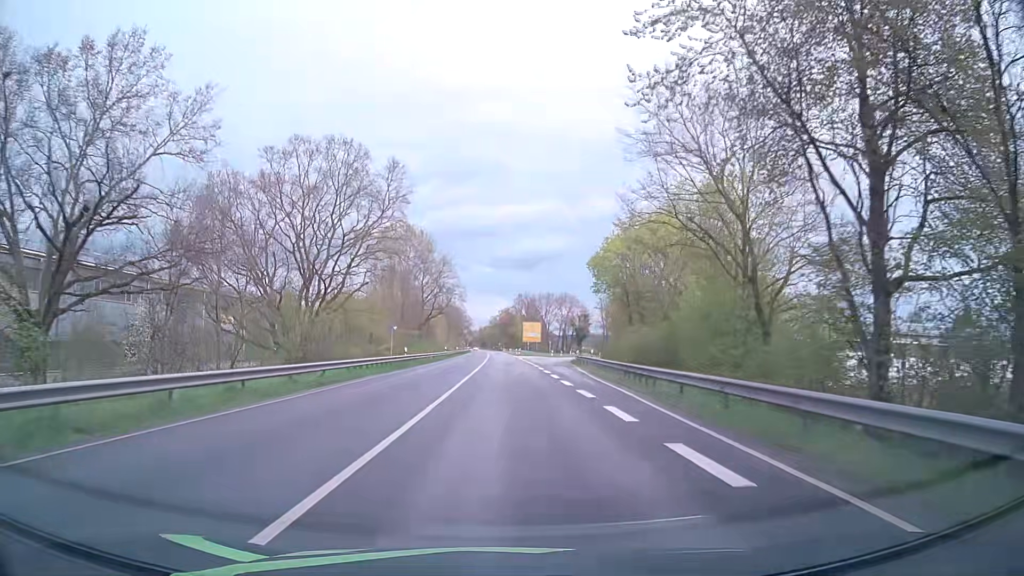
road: primary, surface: asphalt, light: Day
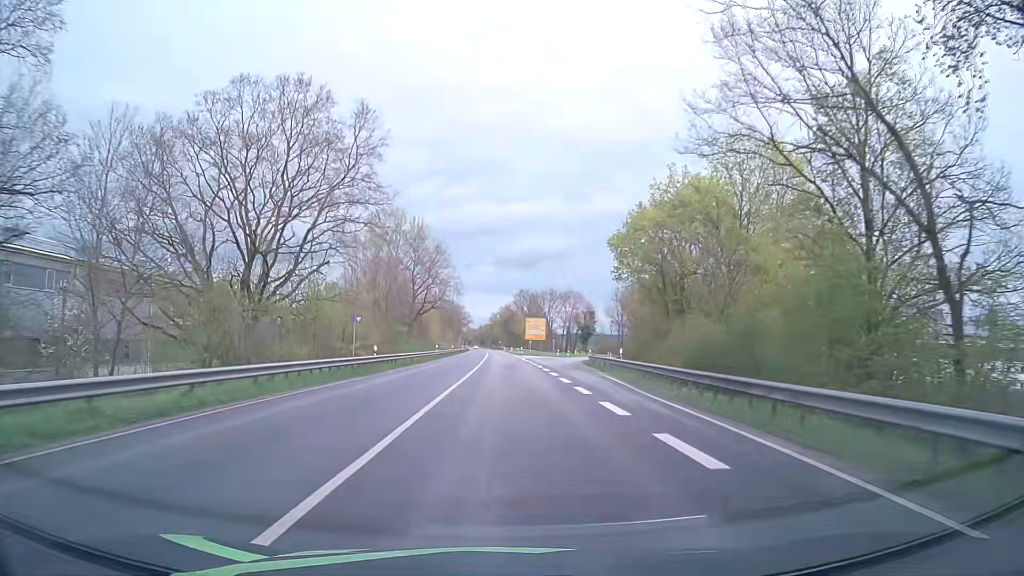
(0.0, +11.2) m; 0°
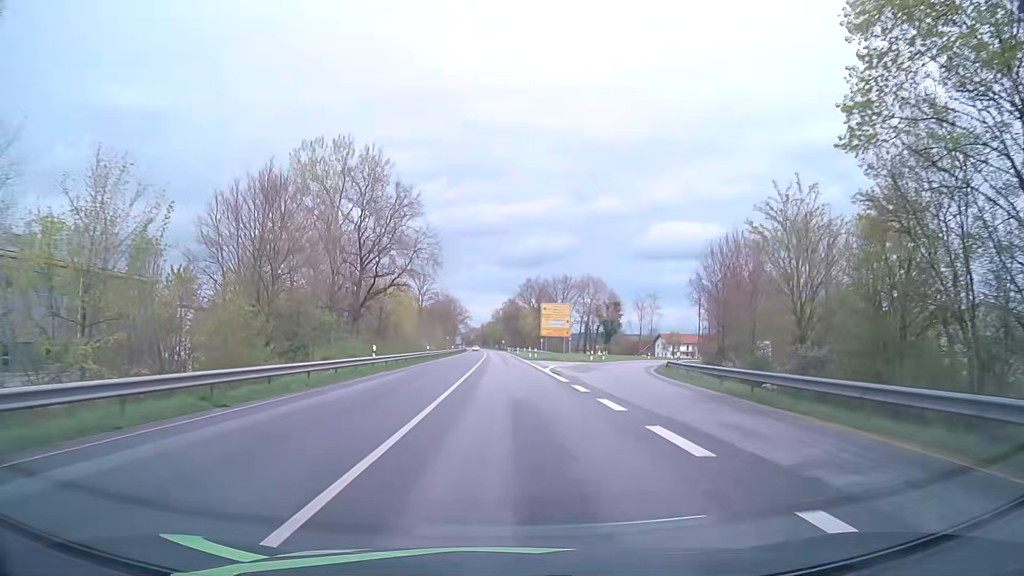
(+0.1, +35.5) m; -1°
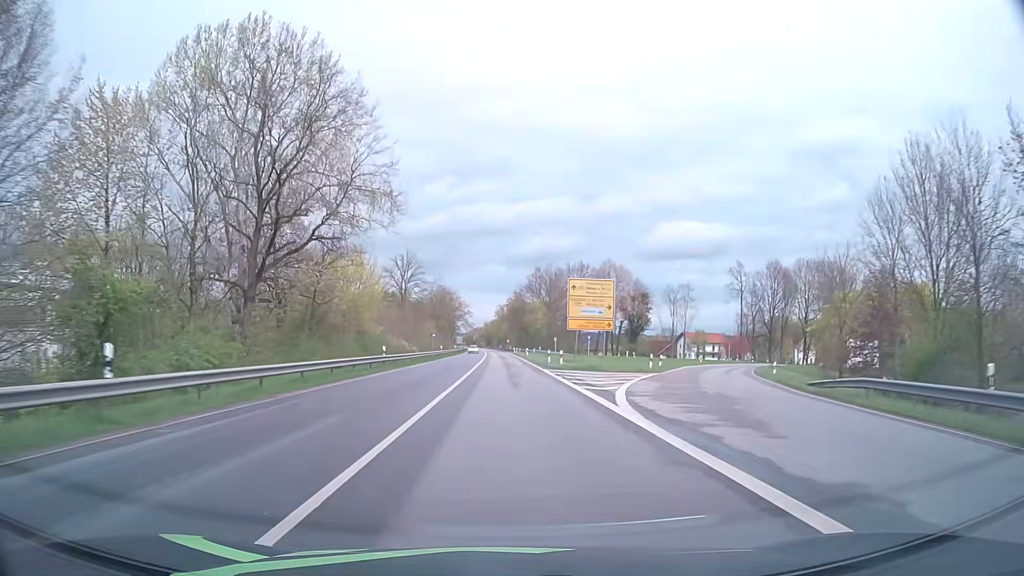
(+0.2, +25.0) m; 0°
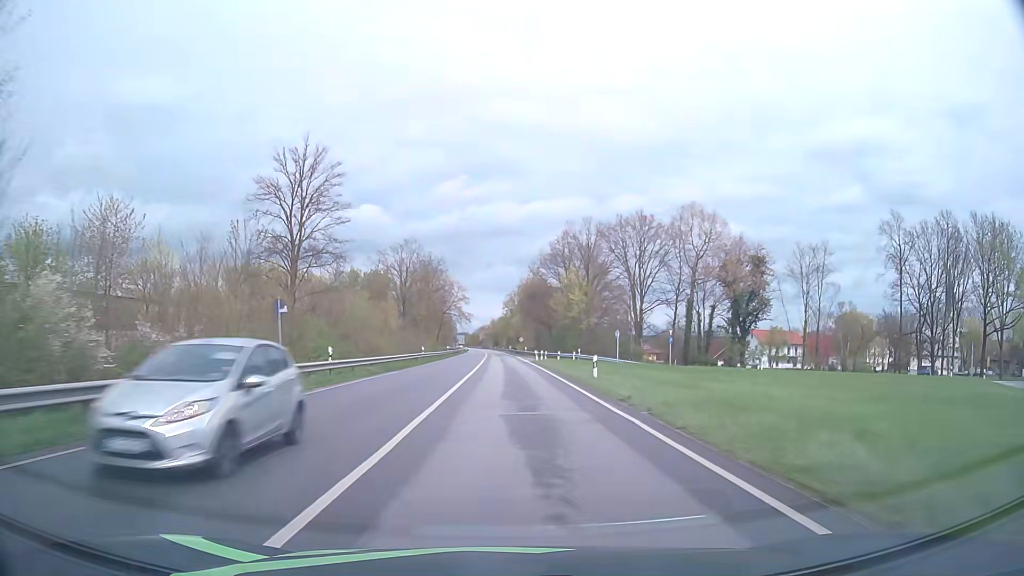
(-0.4, +53.3) m; -1°
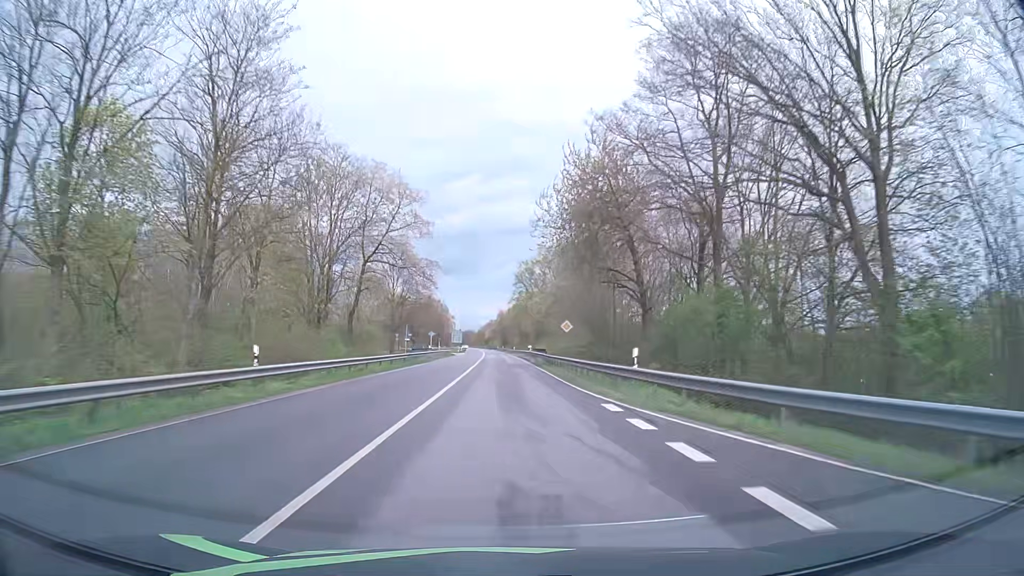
(-0.5, +72.3) m; -1°
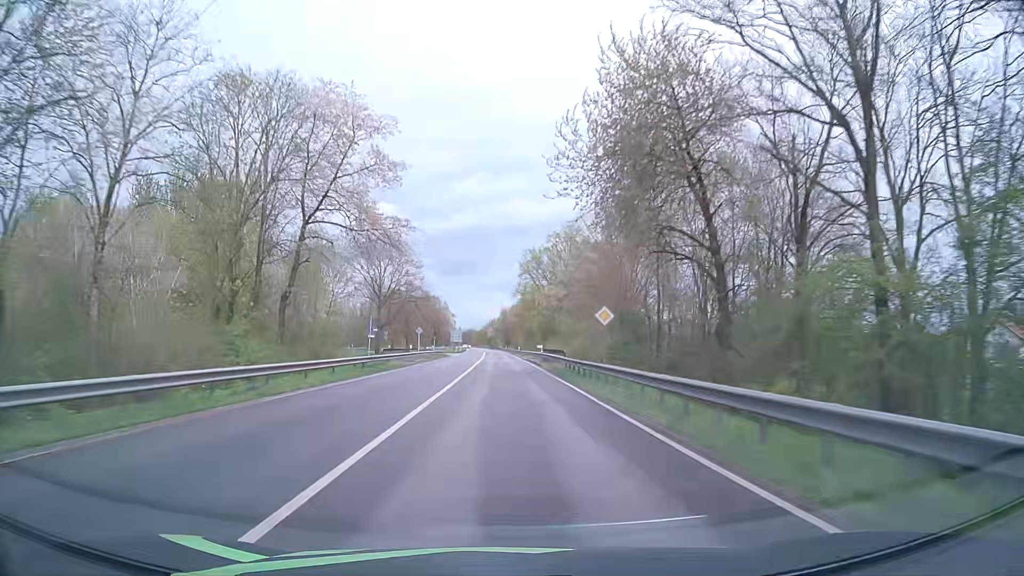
(0.0, +15.1) m; 0°
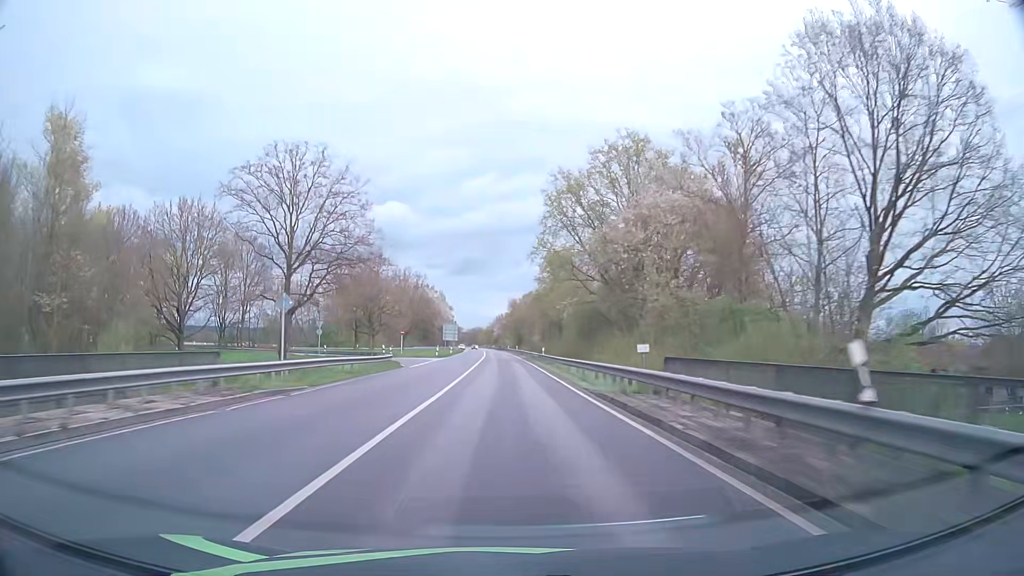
(-0.3, +45.8) m; -1°
(0, +10) (0, +20) (0, +30) (0, +40) (0, +50) (0, +60) (0, +70) (0, +80) (-1, +90) (-1, +100) m
